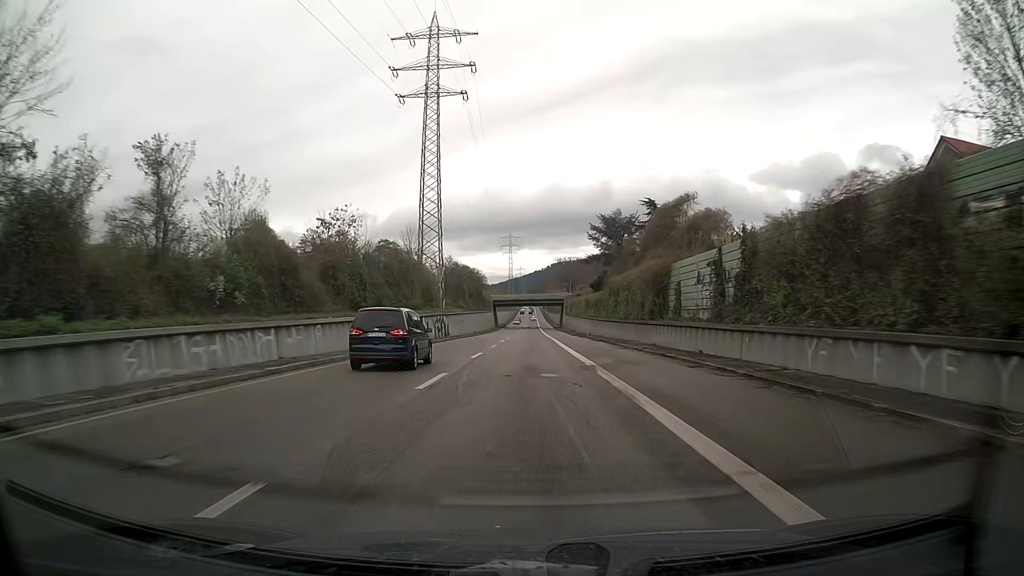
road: trunk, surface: asphalt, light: Day
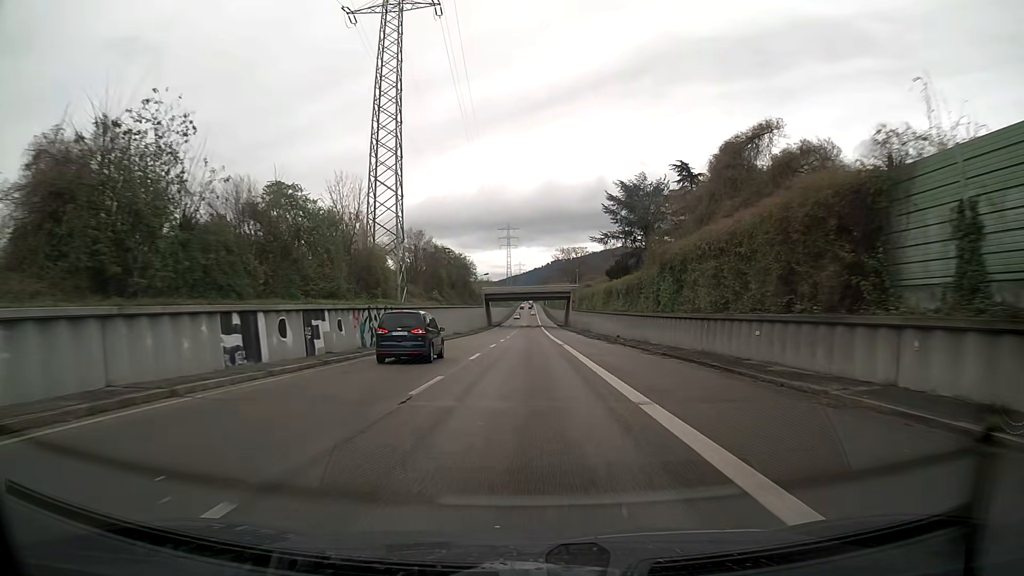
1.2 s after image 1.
(+0.1, +25.0) m; 0°
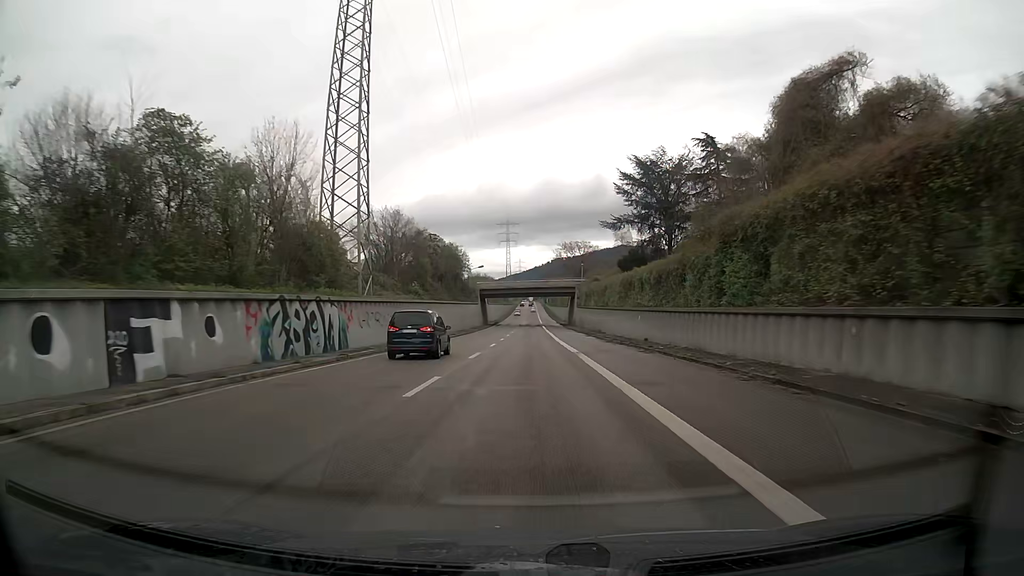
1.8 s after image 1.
(0.0, +12.5) m; 0°
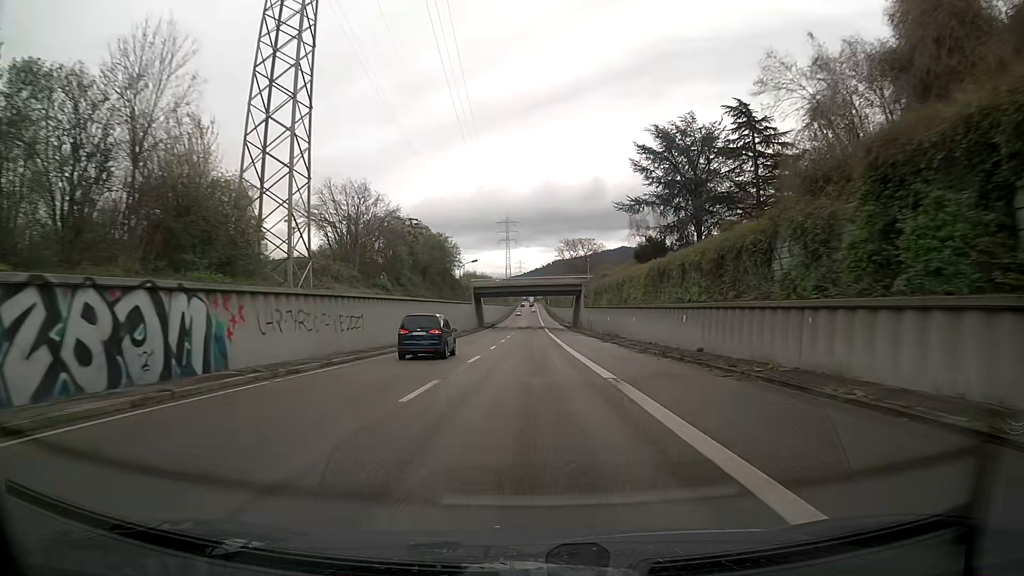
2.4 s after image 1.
(0.0, +12.6) m; 0°
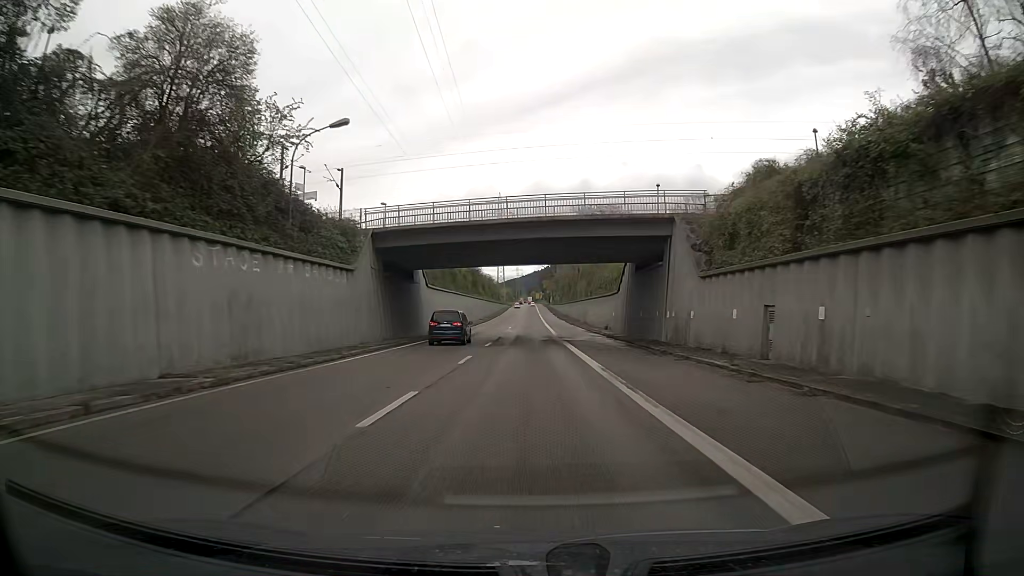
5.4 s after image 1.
(+0.1, +63.3) m; 0°
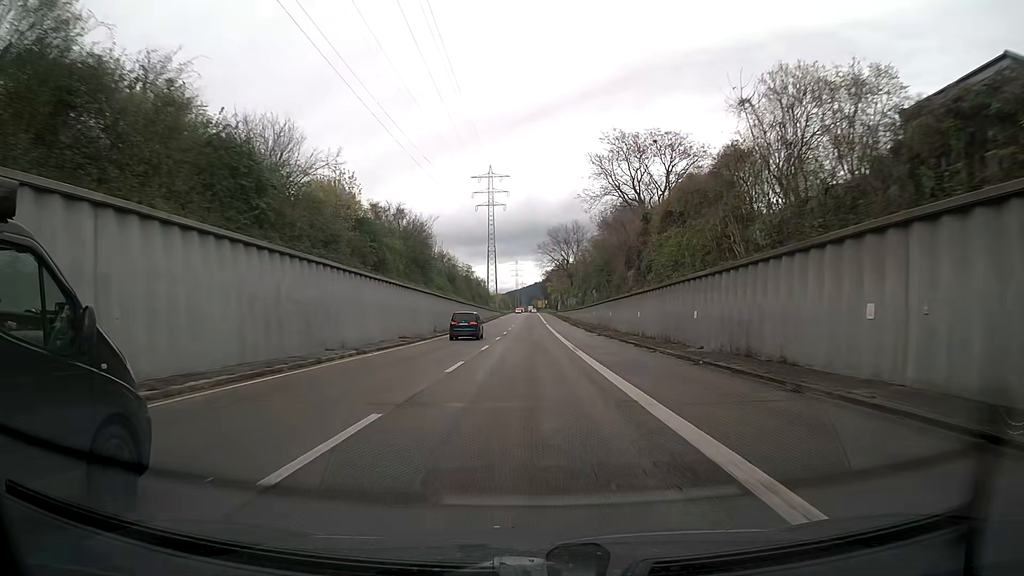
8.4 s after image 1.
(+0.7, +63.2) m; 0°
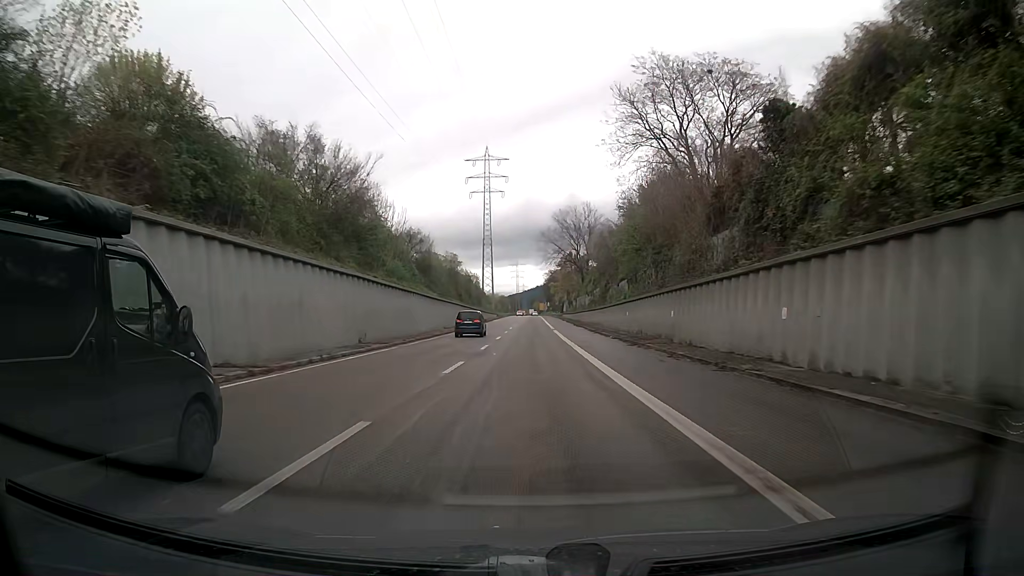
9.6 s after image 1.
(0.0, +25.0) m; 0°
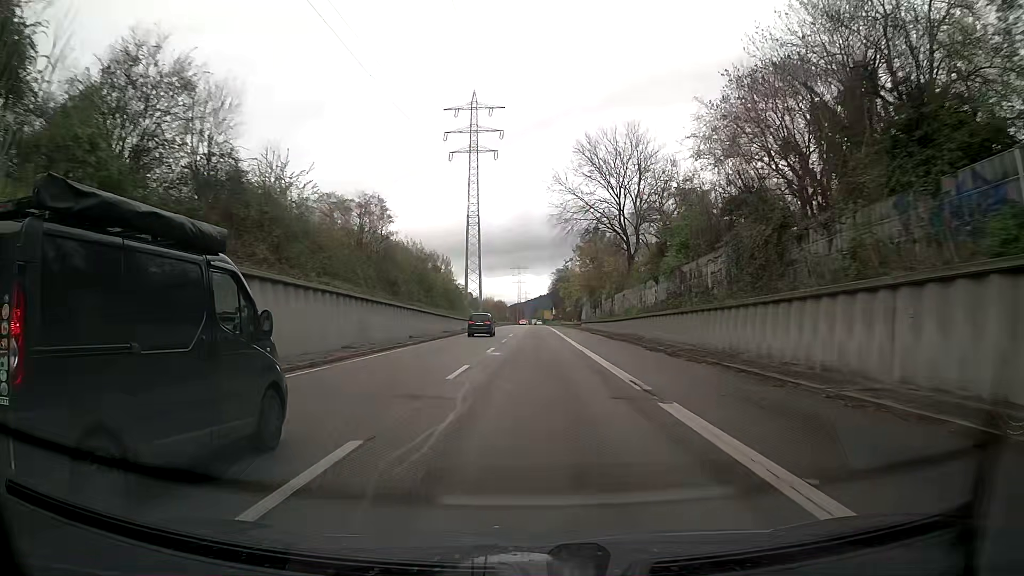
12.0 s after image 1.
(0.0, +49.3) m; 0°
(0, +10) (0, +20) (0, +30) (0, +40) (0, +50) (0, +60) (0, +70) (0, +80) (0, +90) (0, +100) m
